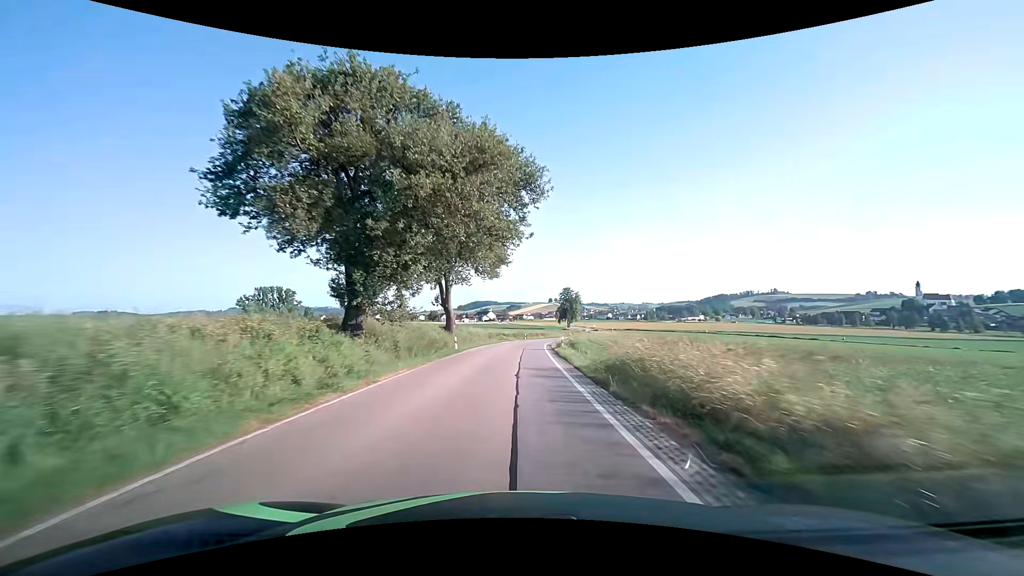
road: secondary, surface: asphalt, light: Day
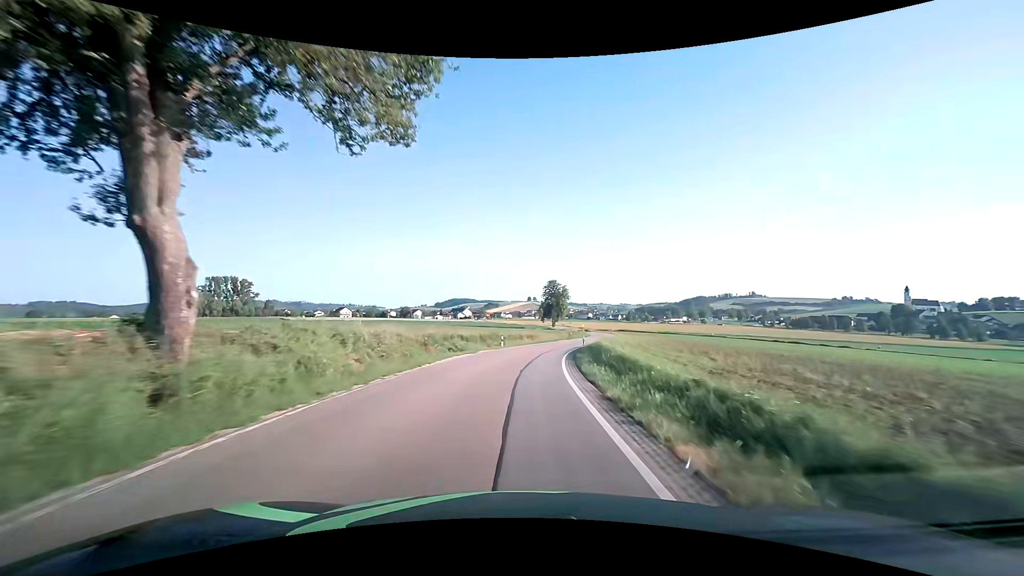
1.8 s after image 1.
(+0.4, +32.8) m; +2°
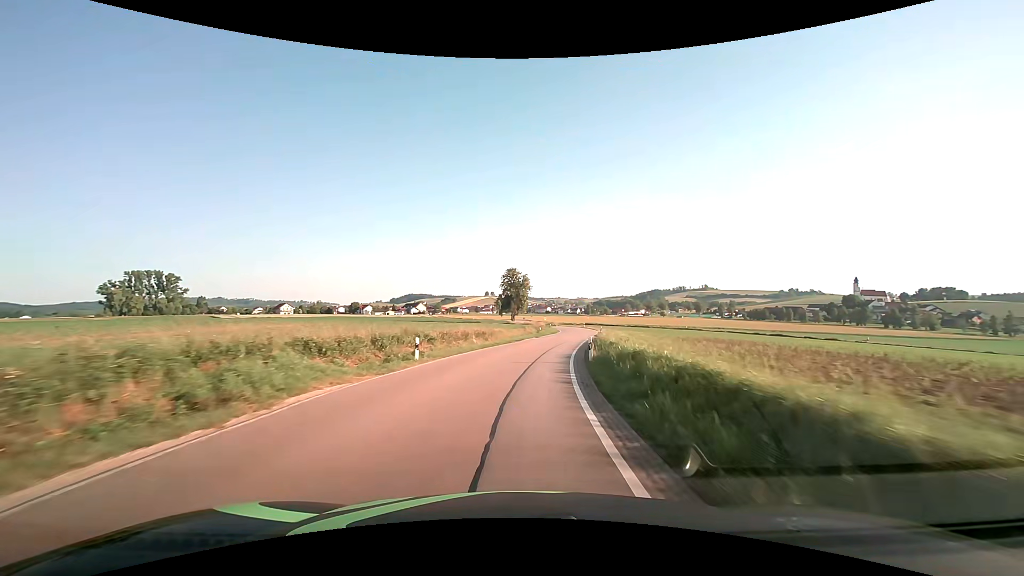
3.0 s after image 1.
(+1.0, +21.7) m; +5°
(0, +10) (+1, +20) (+2, +30) (+4, +40) (+6, +50) (+7, +59) (+9, +69) (+10, +79) (+11, +89) (+11, +99) m
